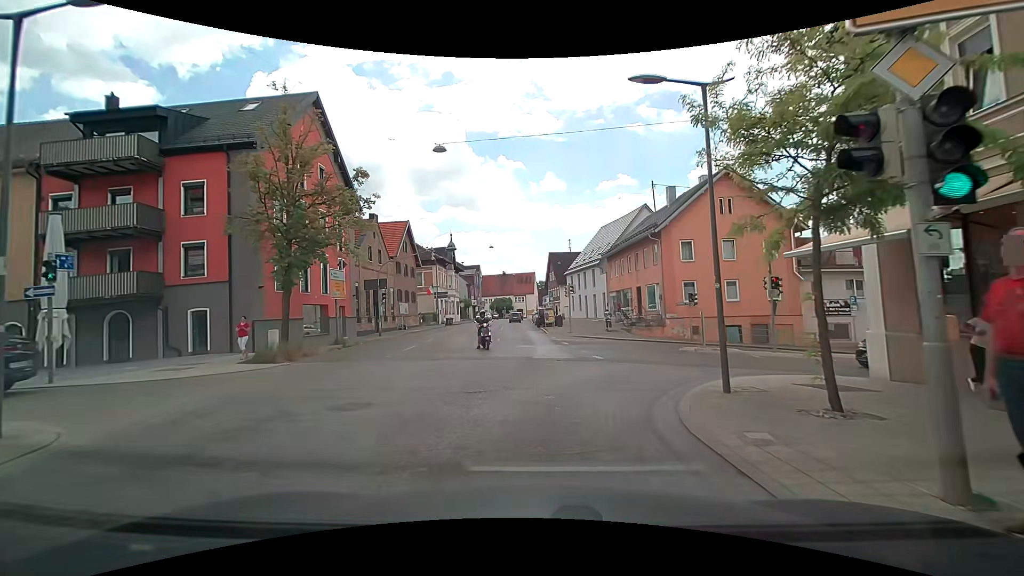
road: tertiary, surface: asphalt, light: Day
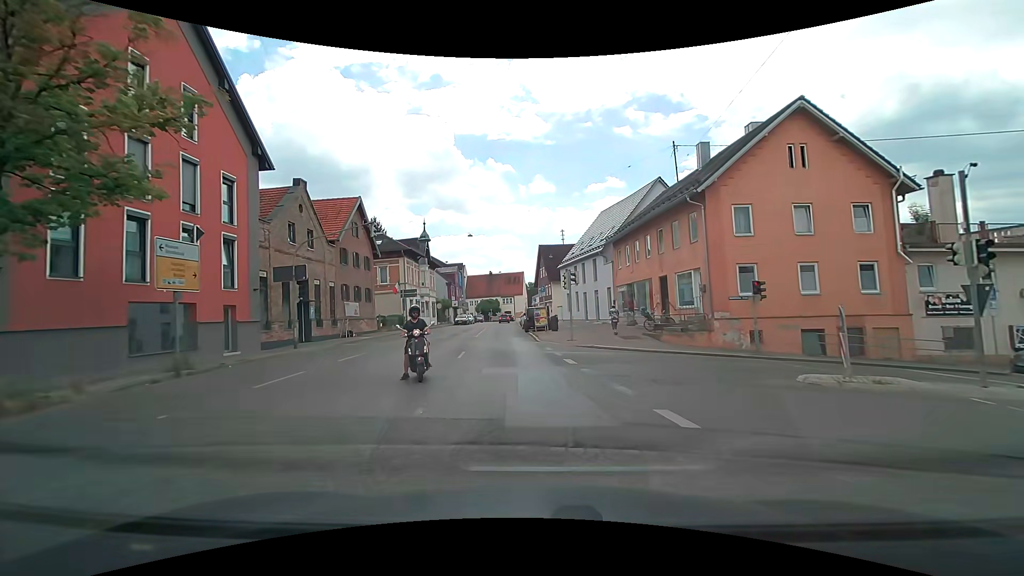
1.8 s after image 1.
(+0.2, +11.0) m; +3°
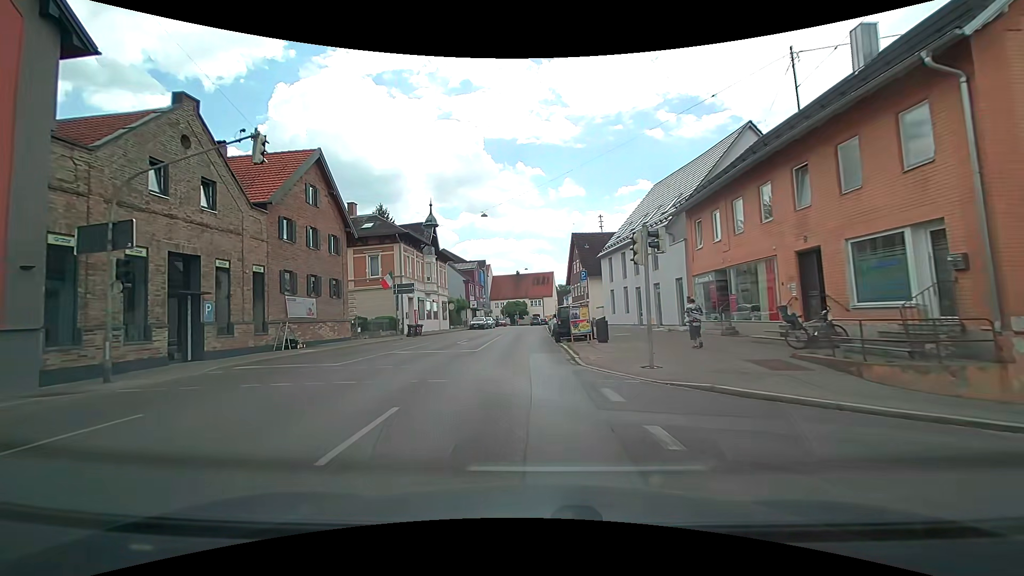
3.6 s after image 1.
(-0.5, +12.5) m; -5°
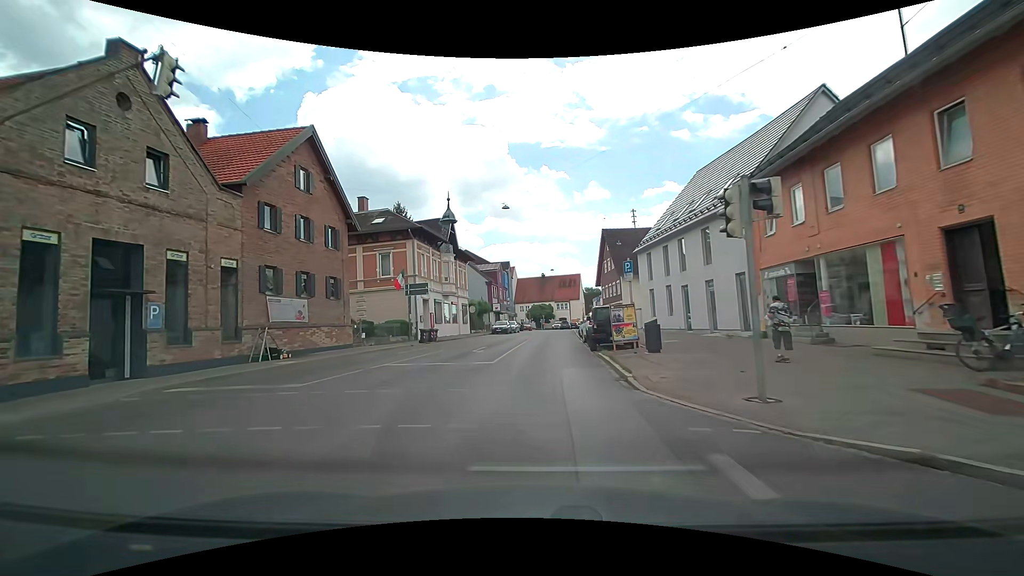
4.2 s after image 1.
(-0.1, +4.4) m; -3°
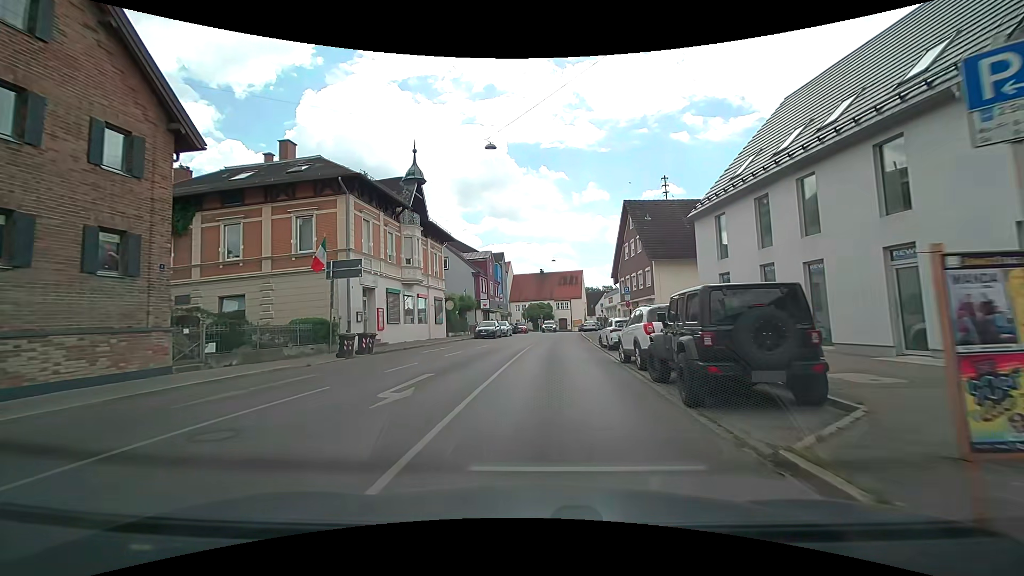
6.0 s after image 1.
(0.0, +13.6) m; +1°
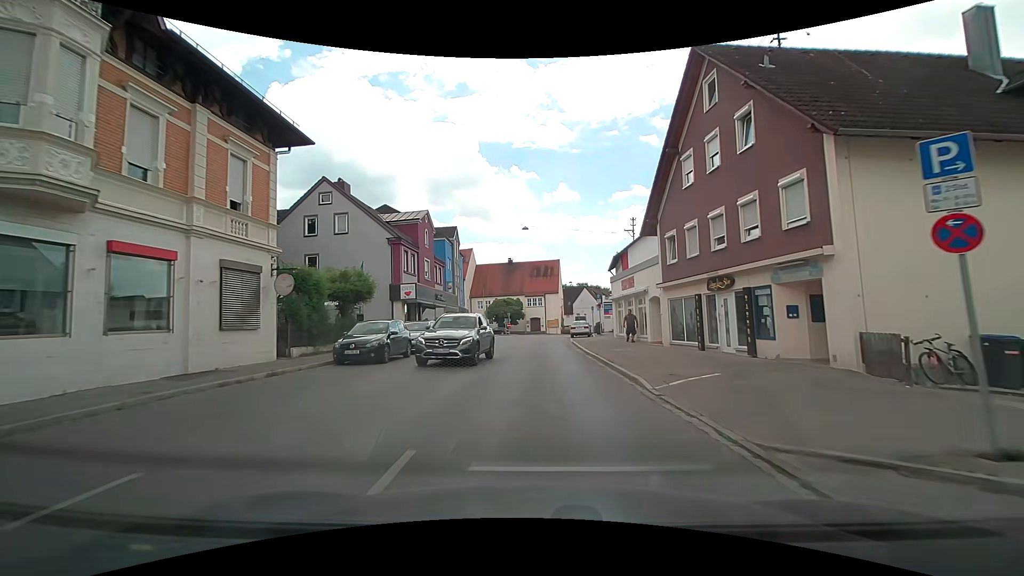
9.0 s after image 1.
(+0.5, +23.7) m; +2°
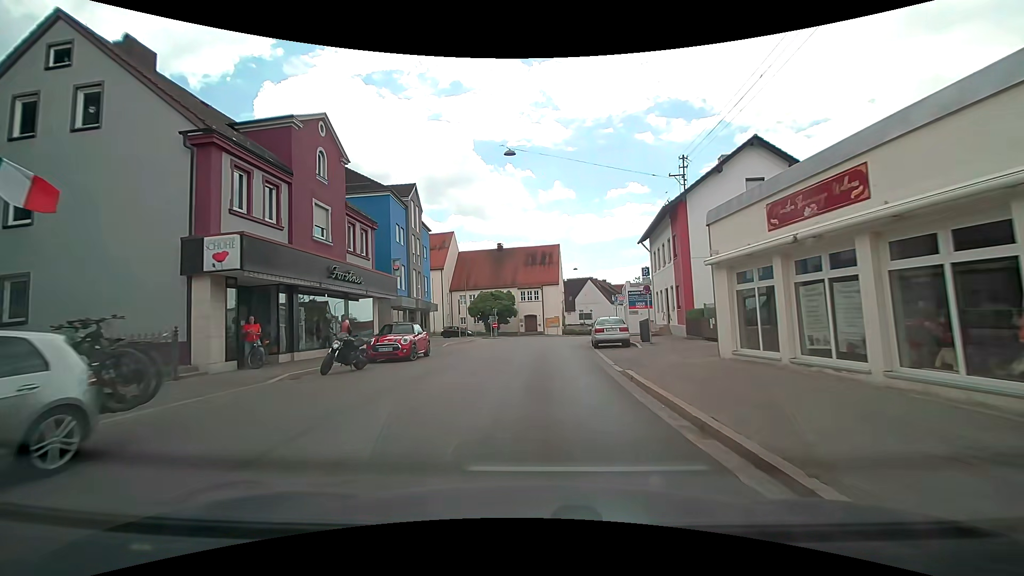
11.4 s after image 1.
(+0.4, +19.6) m; +1°
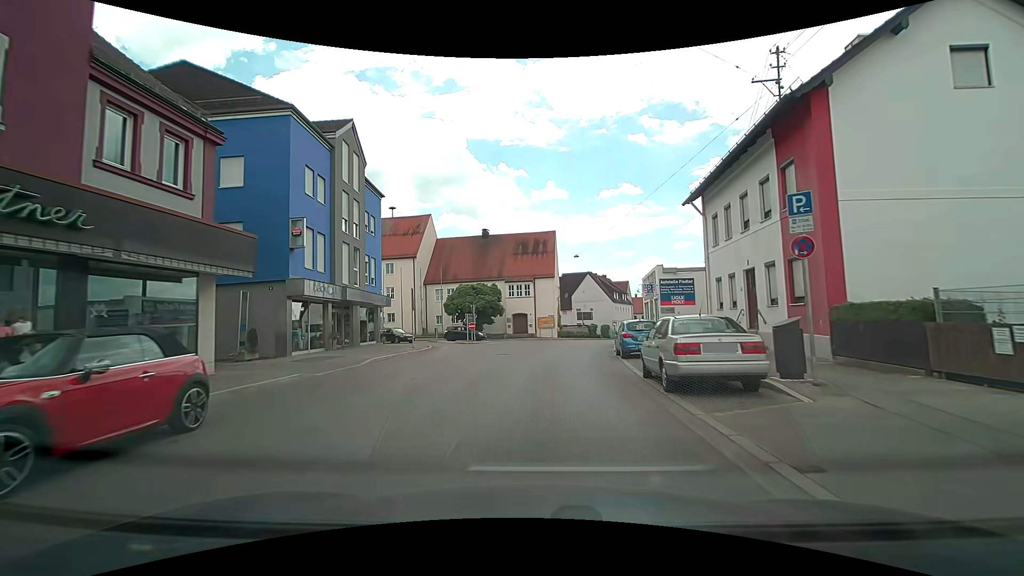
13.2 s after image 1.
(+0.2, +13.8) m; 0°
(0, +10) (+1, +20) (+2, +30) (+5, +40) (+7, +49) (+11, +59) (+14, +68) (+18, +77) (+21, +87) (+25, +96) m
